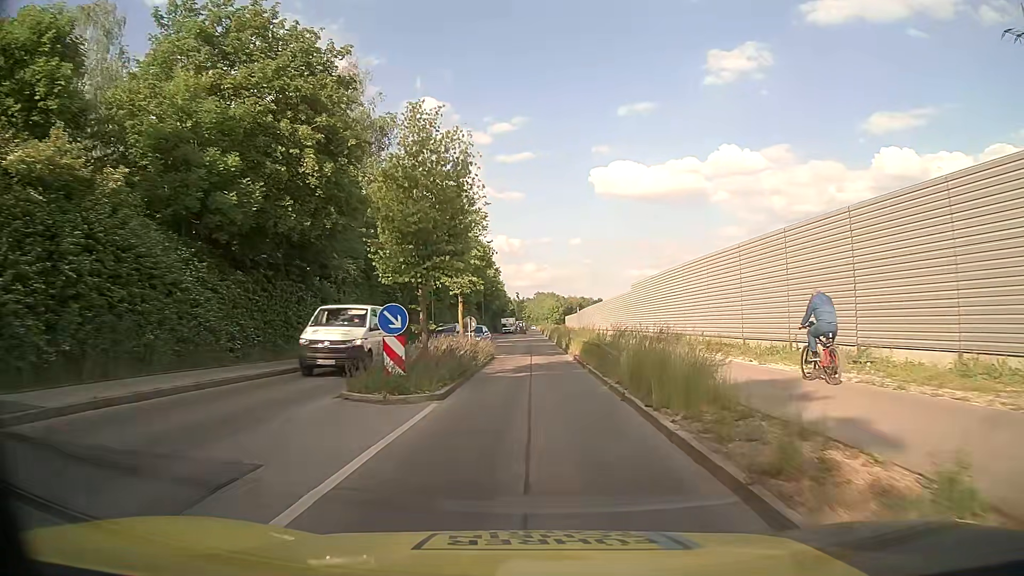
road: tertiary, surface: asphalt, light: Day
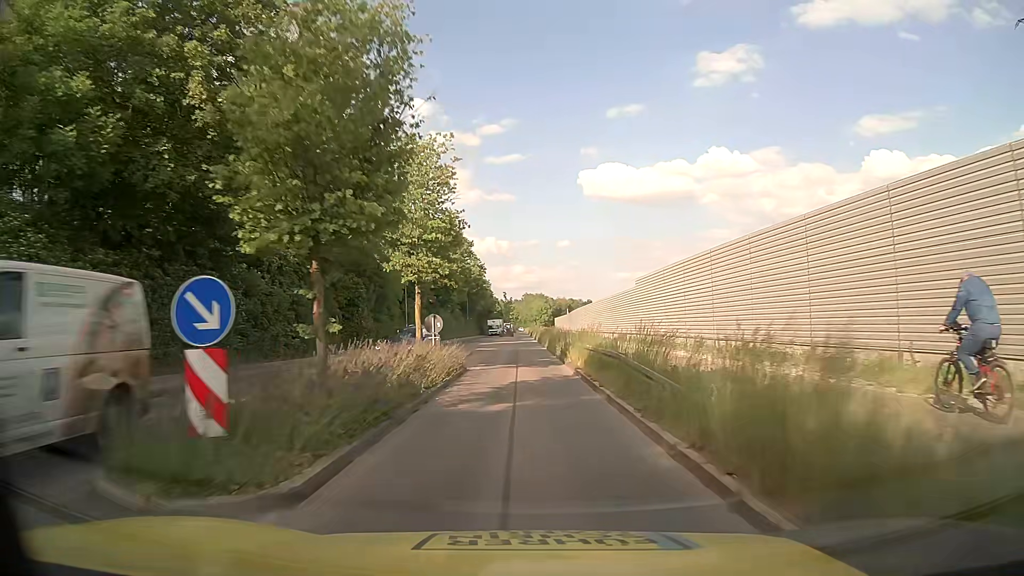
(0.0, +7.6) m; +1°
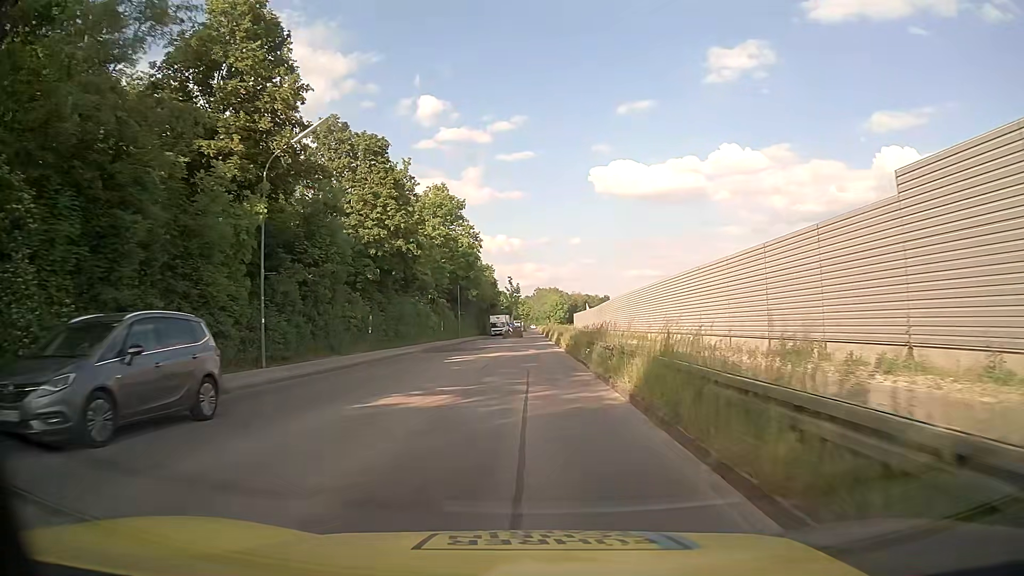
(-0.4, +31.8) m; -1°
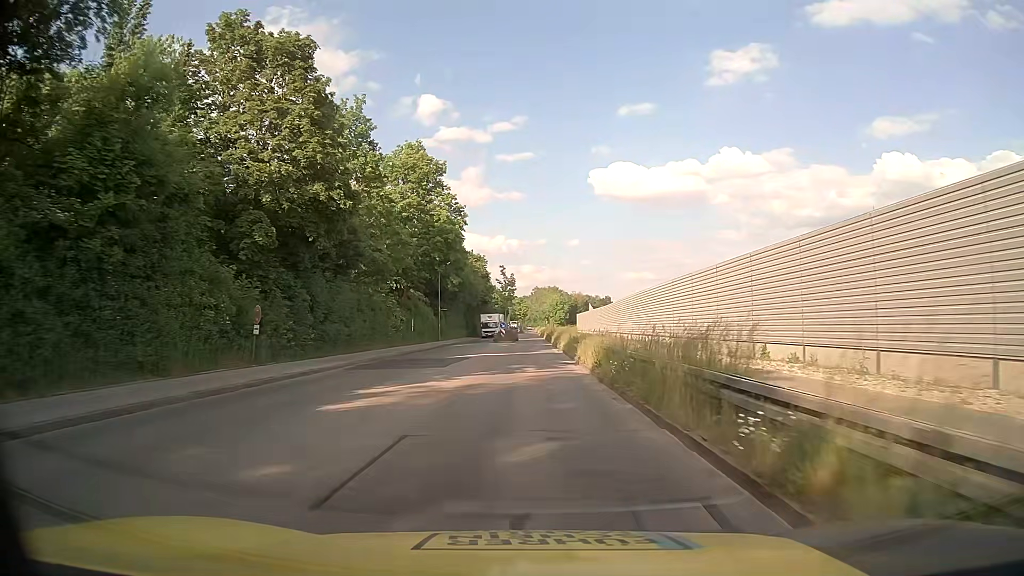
(0.0, +16.3) m; 0°
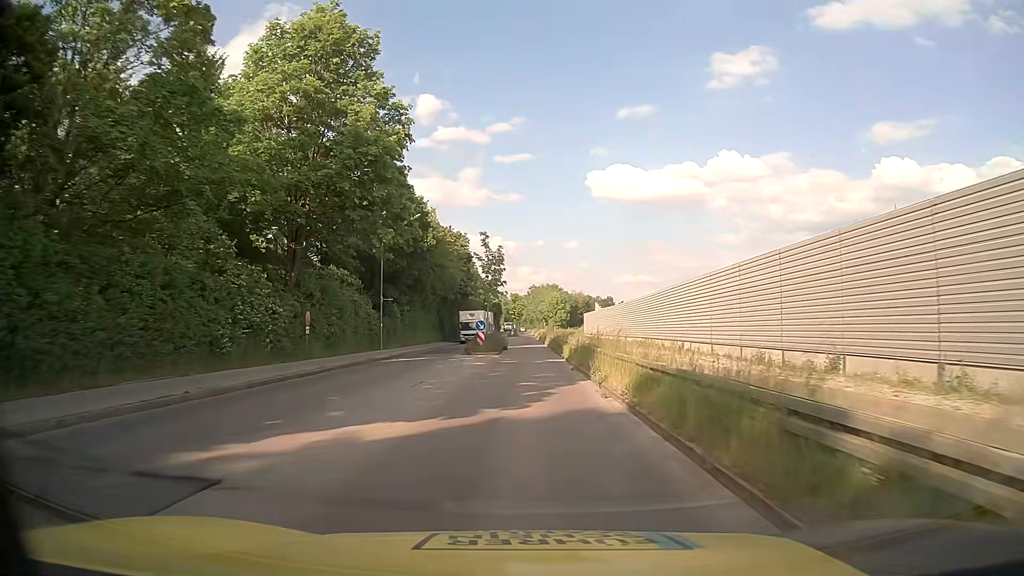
(-0.1, +24.9) m; 0°
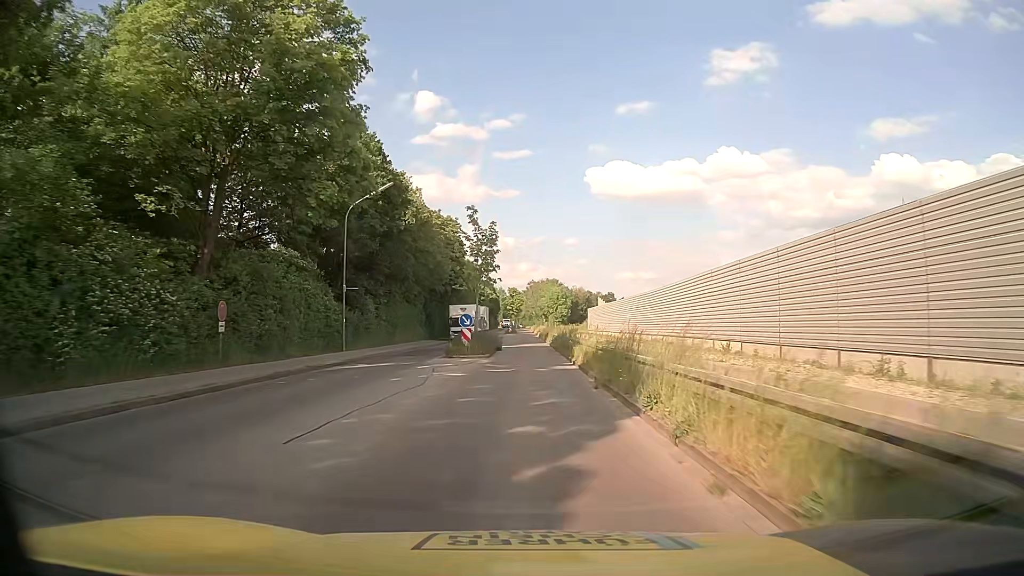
(0.0, +8.4) m; 0°
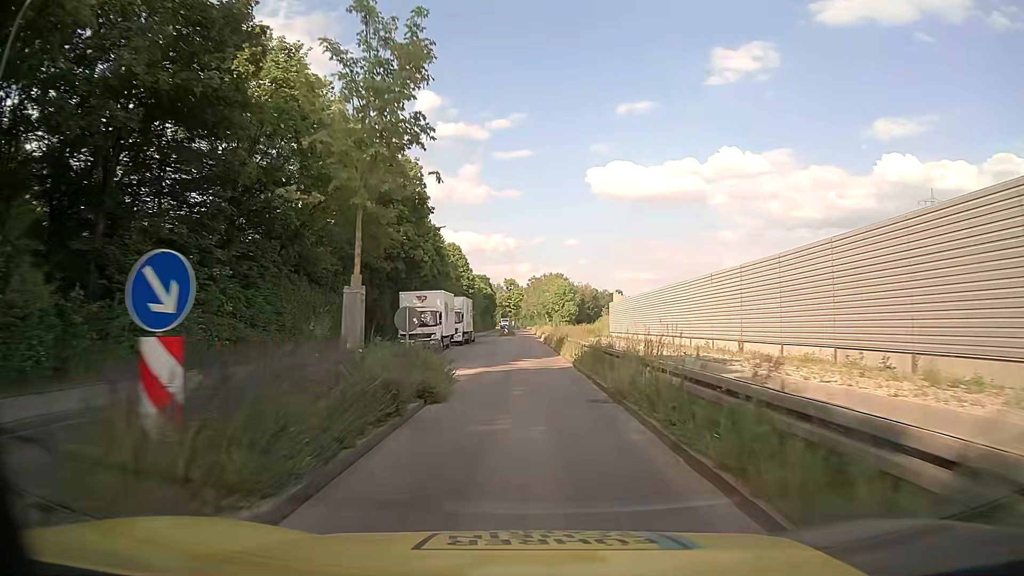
(0.0, +24.8) m; 0°
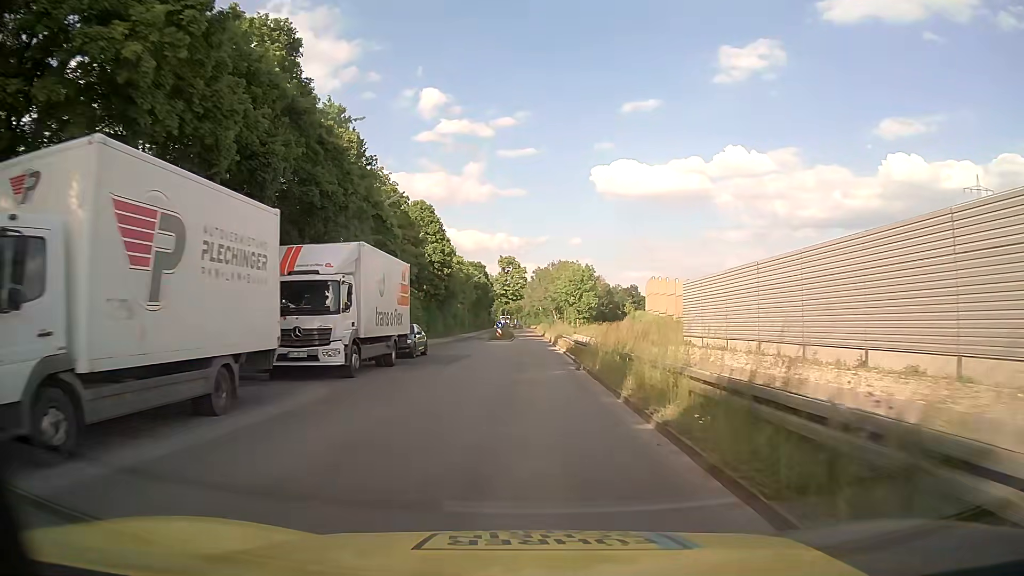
(-0.1, +32.3) m; 0°
(0, +10) (0, +20) (0, +30) (0, +40) (0, +50) (0, +60) (0, +70) (0, +80) (0, +90) (0, +100) m
